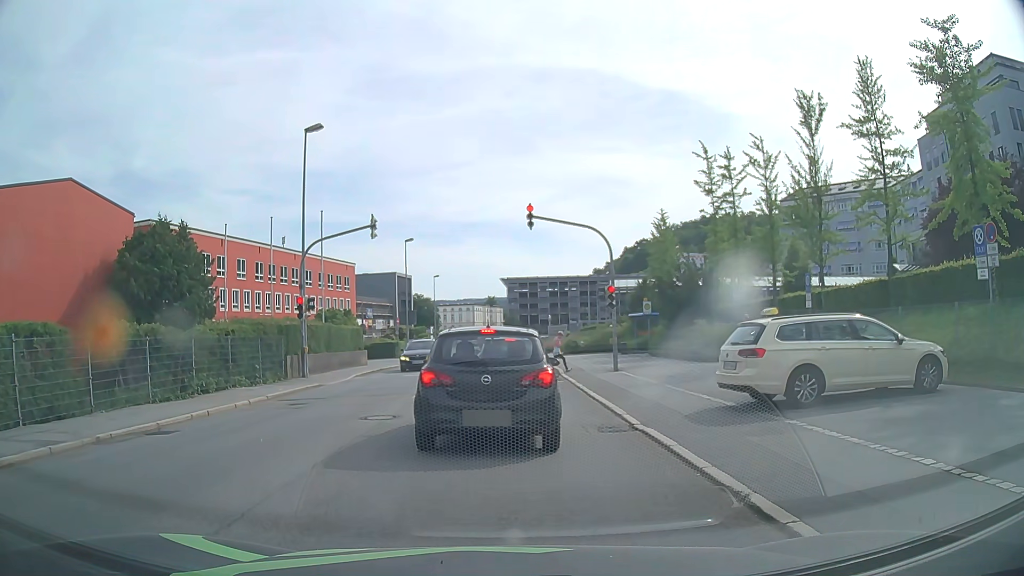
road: tertiary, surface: asphalt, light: Day
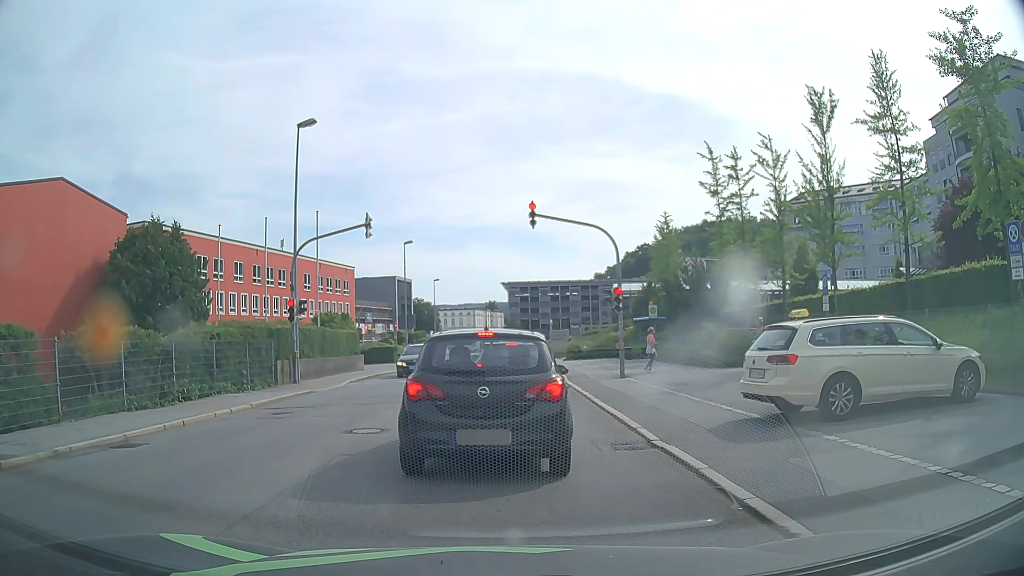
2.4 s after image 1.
(0.0, +1.2) m; 0°
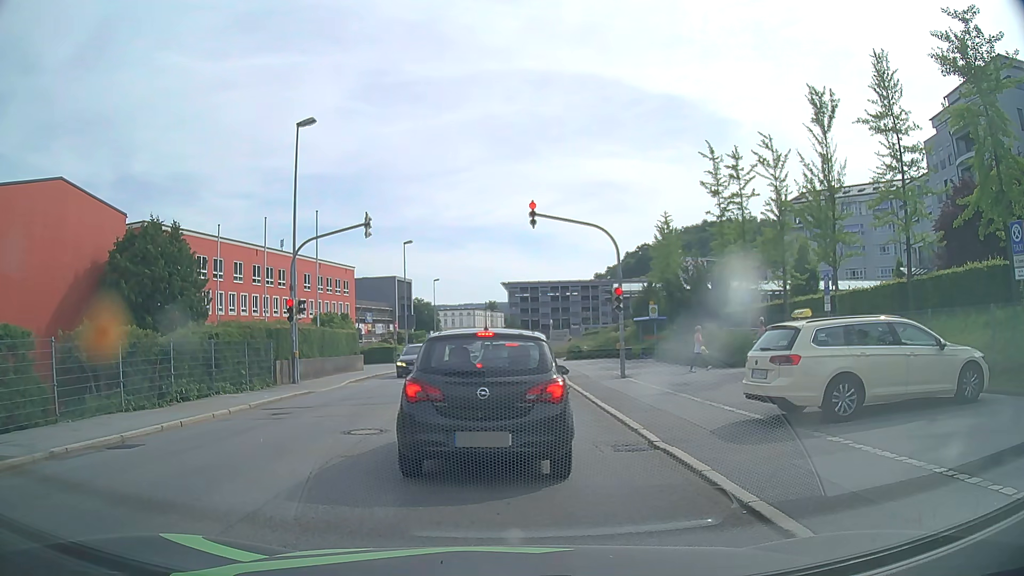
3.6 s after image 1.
(0.0, +0.1) m; 0°
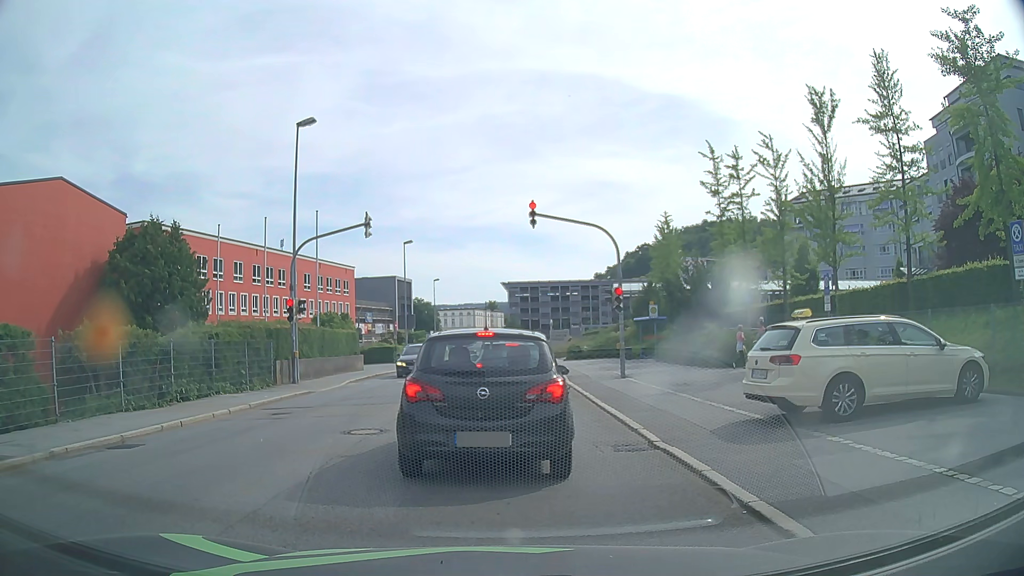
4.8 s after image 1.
(0.0, 0.0) m; 0°
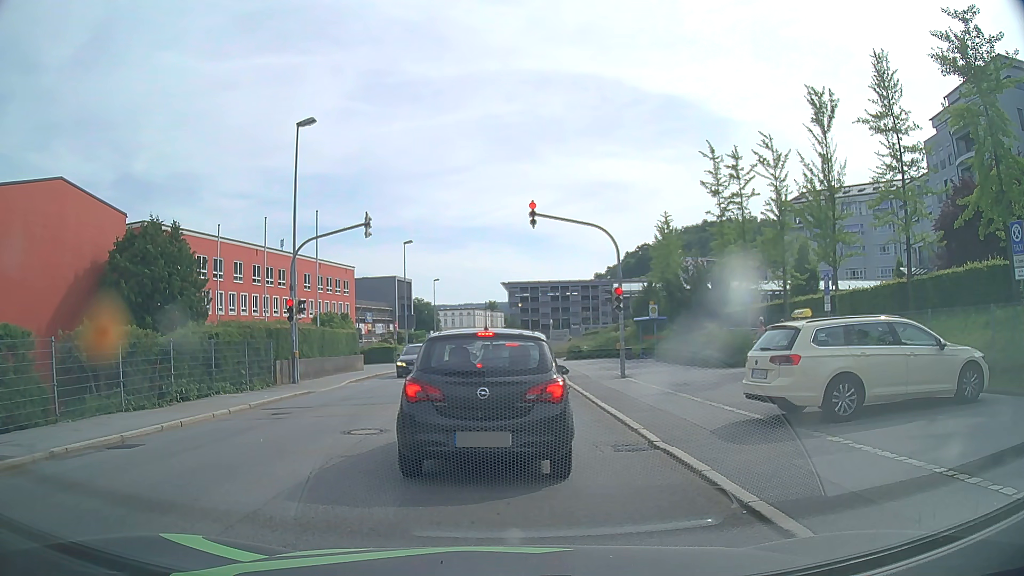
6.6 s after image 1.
(0.0, 0.0) m; 0°
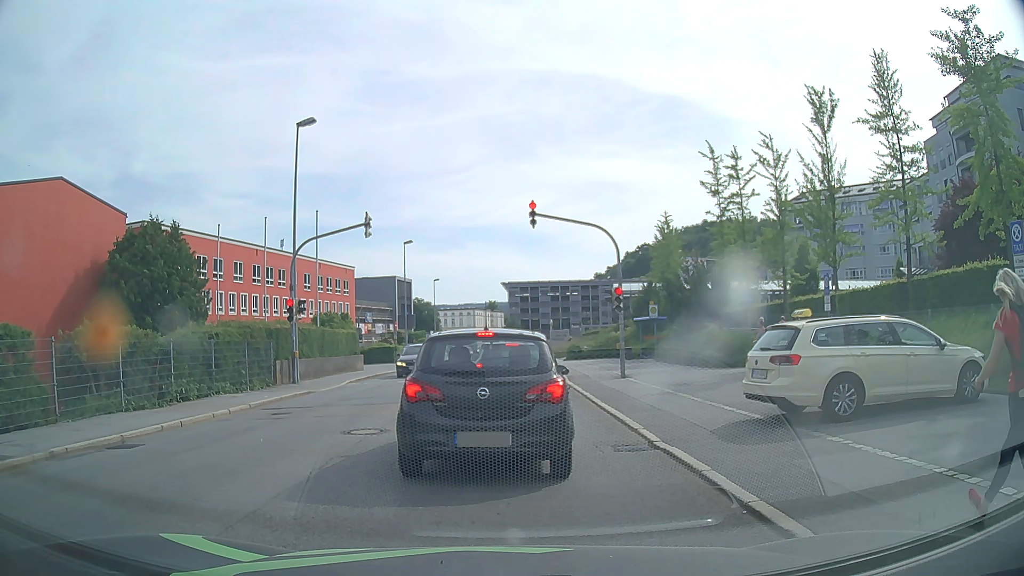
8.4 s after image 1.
(0.0, 0.0) m; 0°
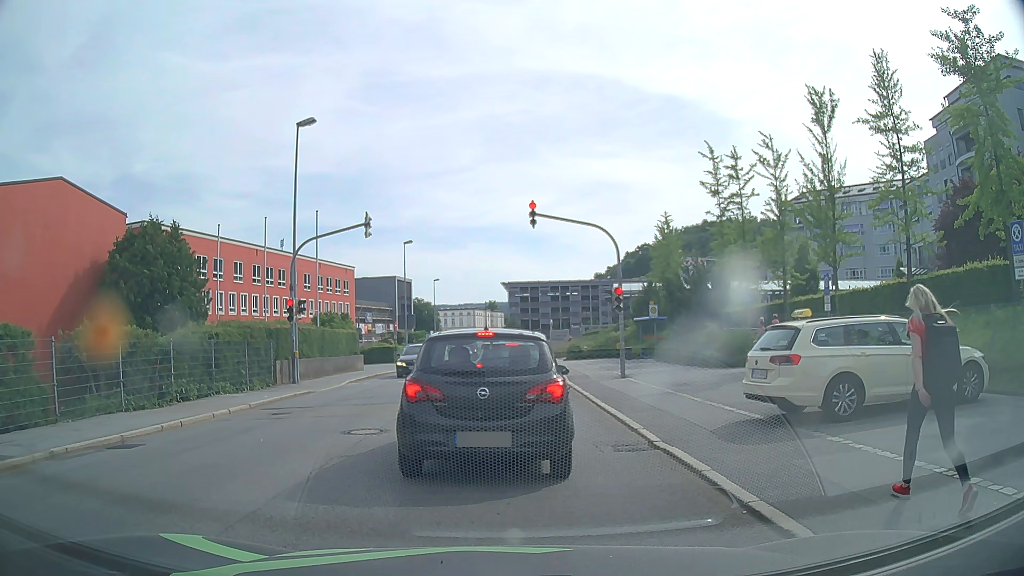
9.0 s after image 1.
(0.0, 0.0) m; 0°
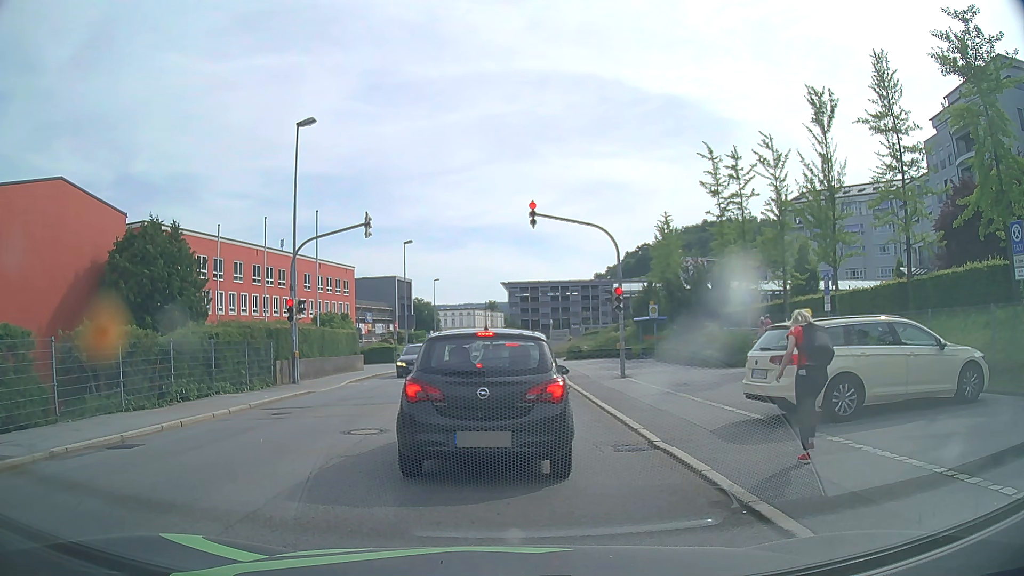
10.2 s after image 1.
(0.0, 0.0) m; 0°
